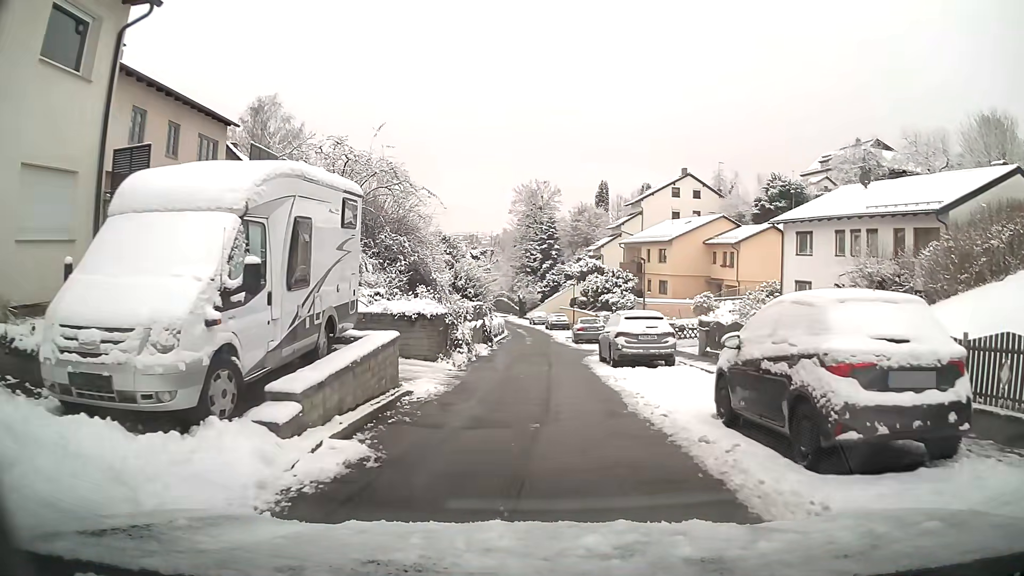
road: residential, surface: asphalt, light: Day
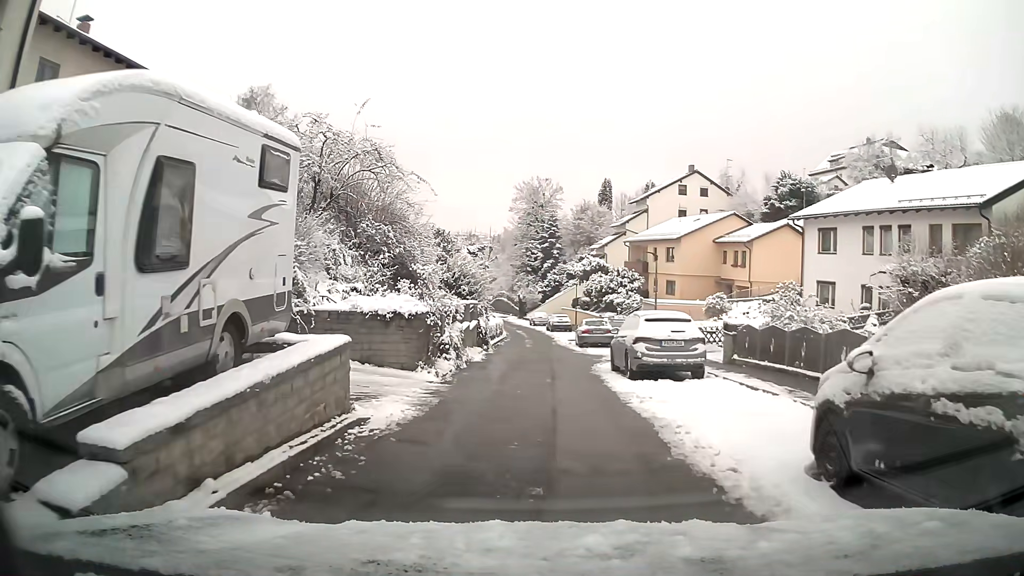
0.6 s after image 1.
(0.0, +3.1) m; 0°
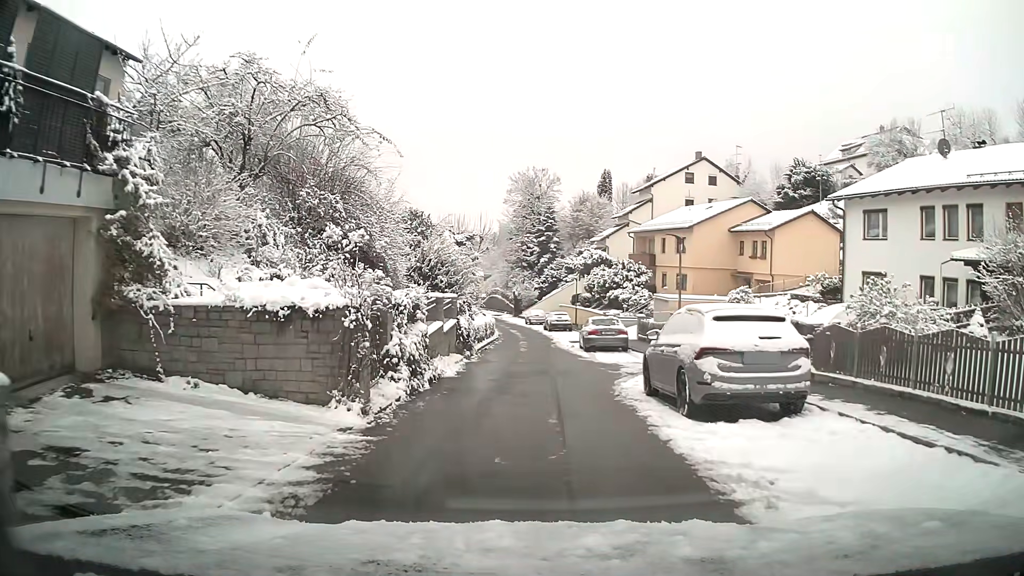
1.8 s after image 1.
(+0.1, +5.9) m; +1°
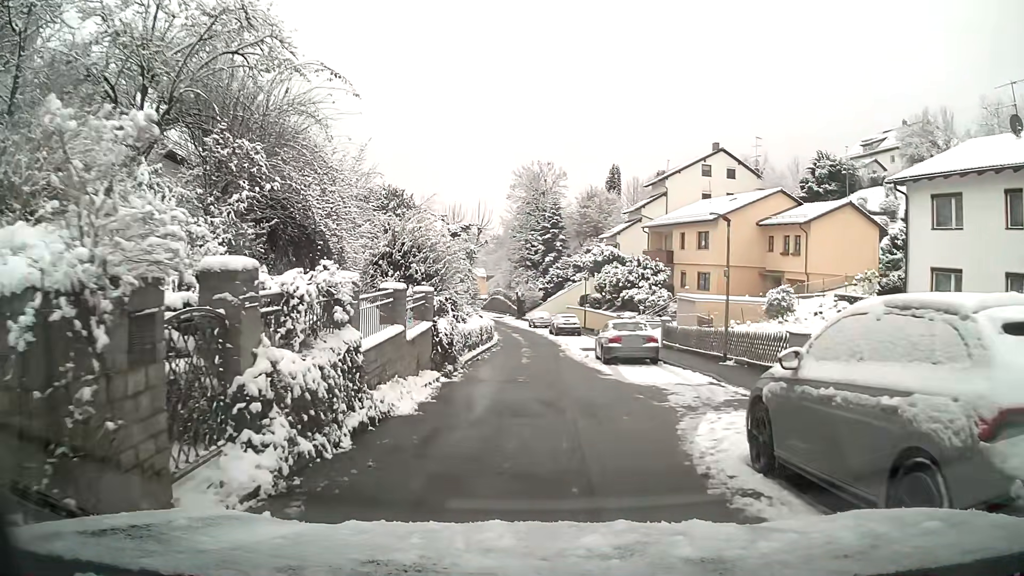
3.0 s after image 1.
(0.0, +5.8) m; -1°
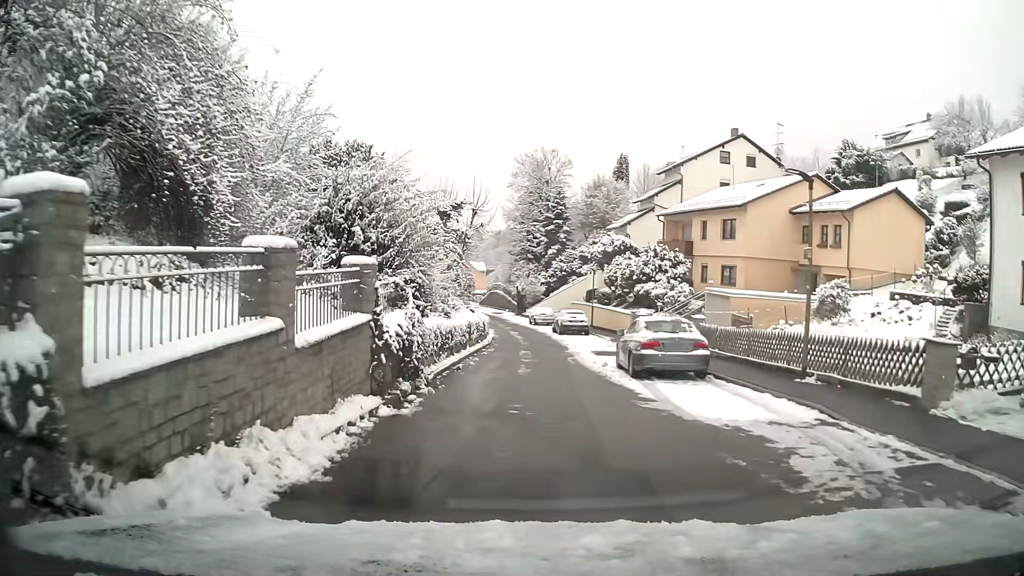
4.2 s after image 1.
(0.0, +5.9) m; 0°
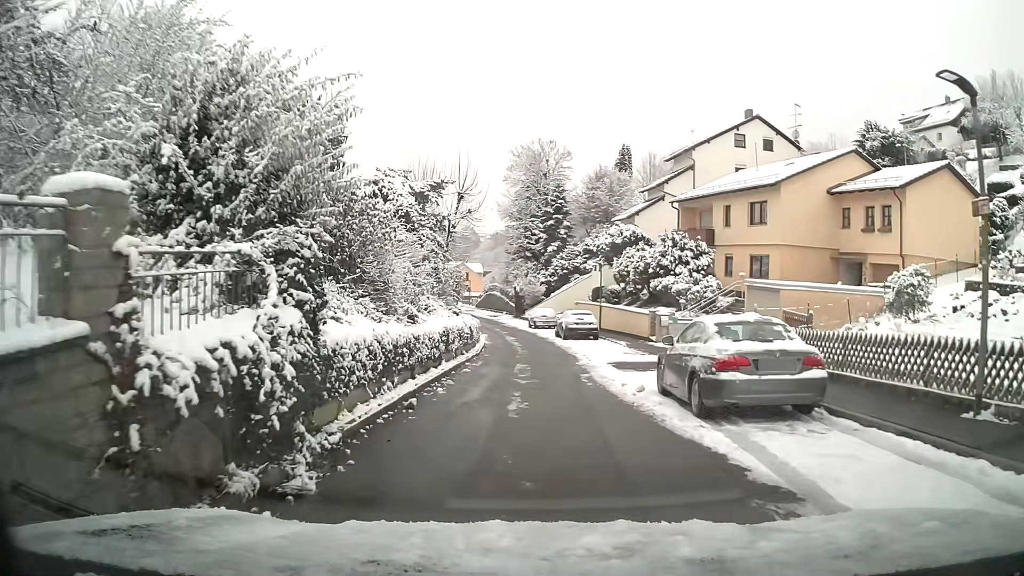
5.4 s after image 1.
(0.0, +6.2) m; -1°
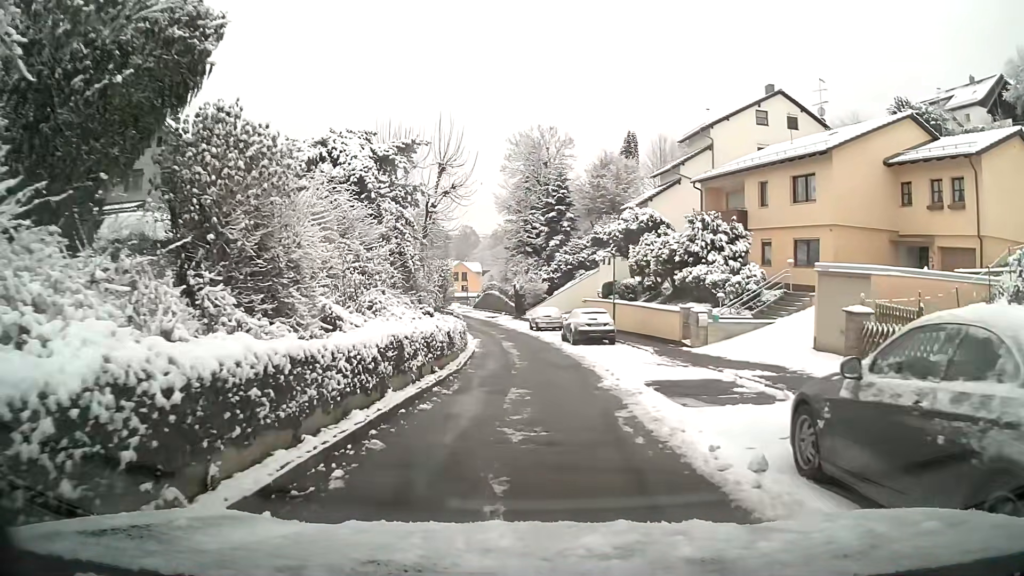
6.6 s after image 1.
(0.0, +6.5) m; 0°
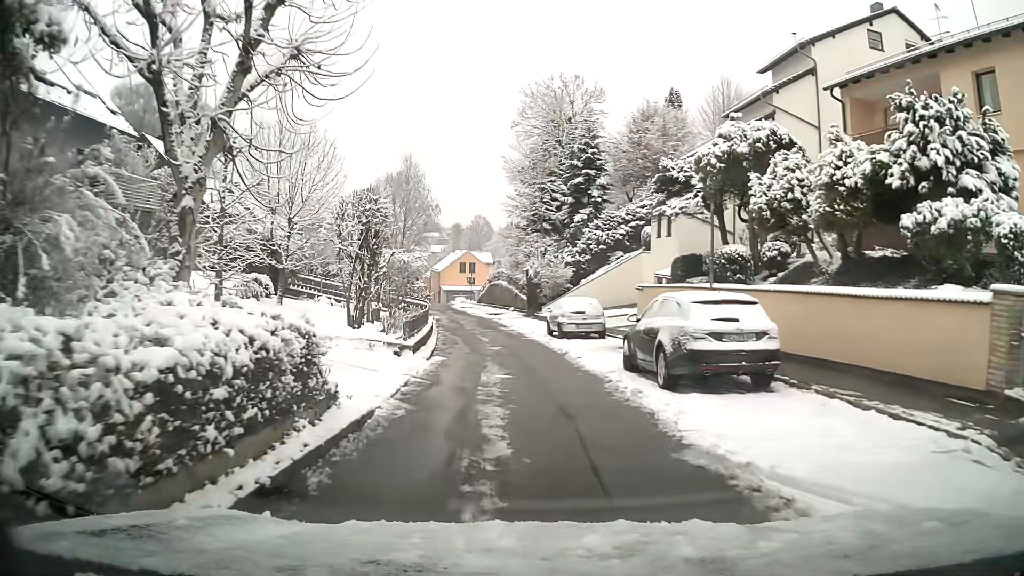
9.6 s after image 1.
(-0.2, +17.7) m; -2°
(0, +10) (-1, +20) (-2, +30) (-3, +40) (-5, +50) (-7, +60) (-8, +69) (-10, +79) (-11, +89) (-14, +99) m
